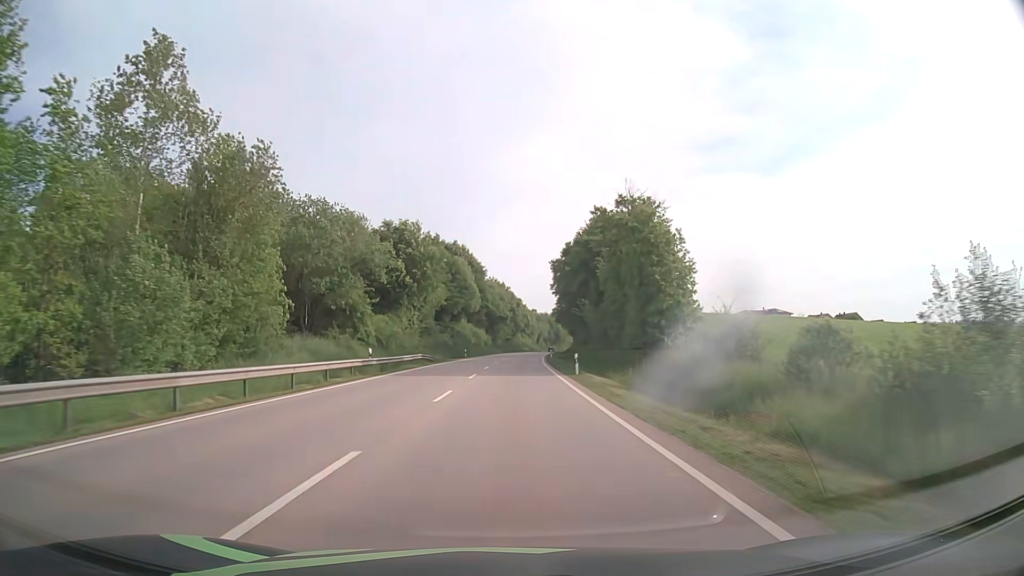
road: primary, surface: asphalt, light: Day
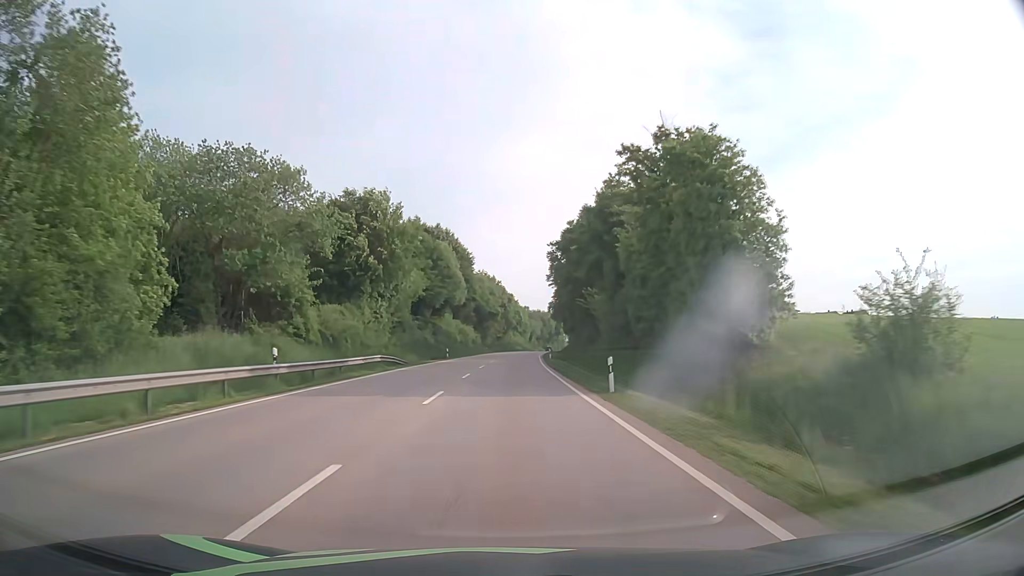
(+0.1, +13.1) m; +1°
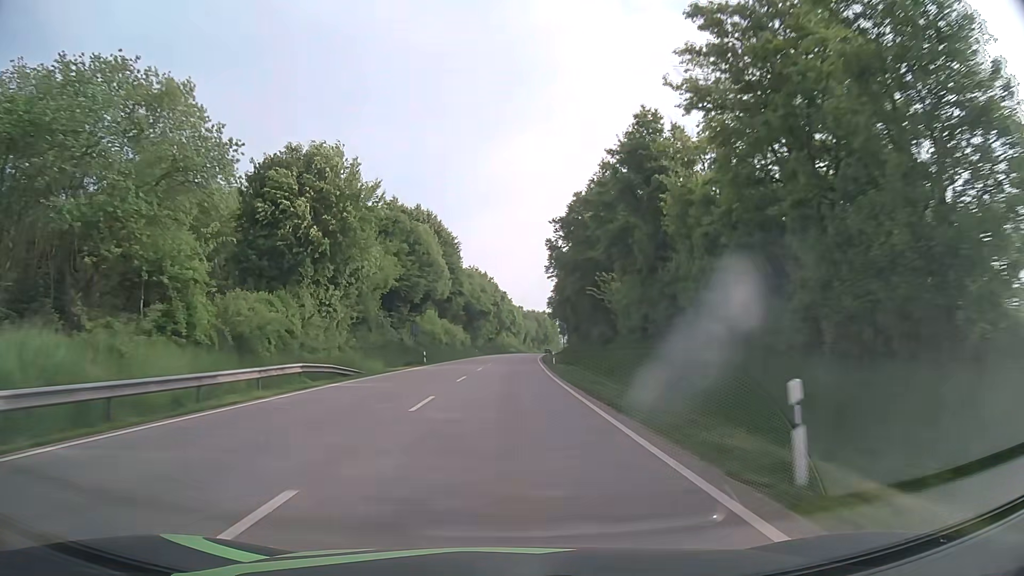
(+0.1, +13.3) m; +1°
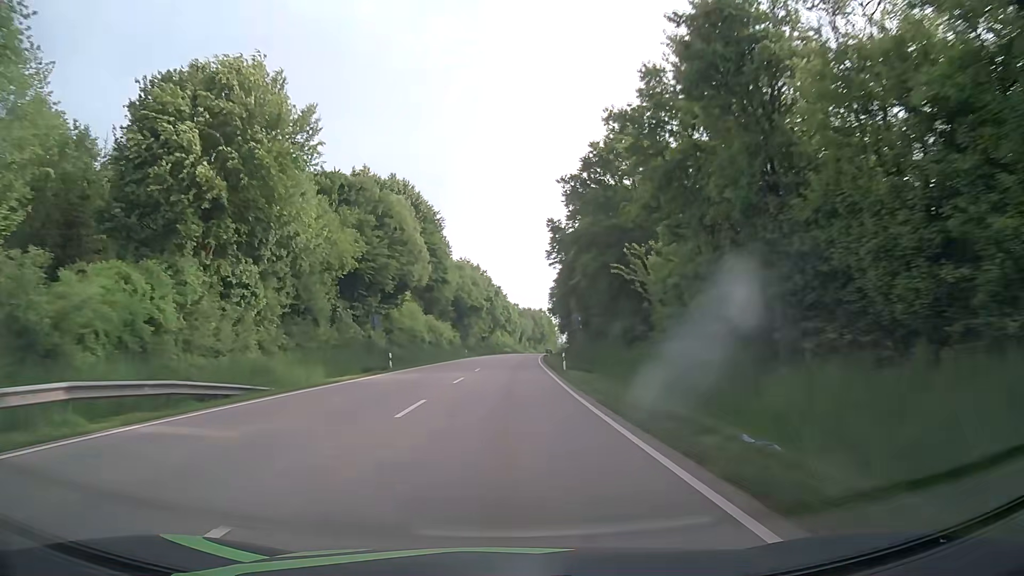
(0.0, +13.4) m; 0°
